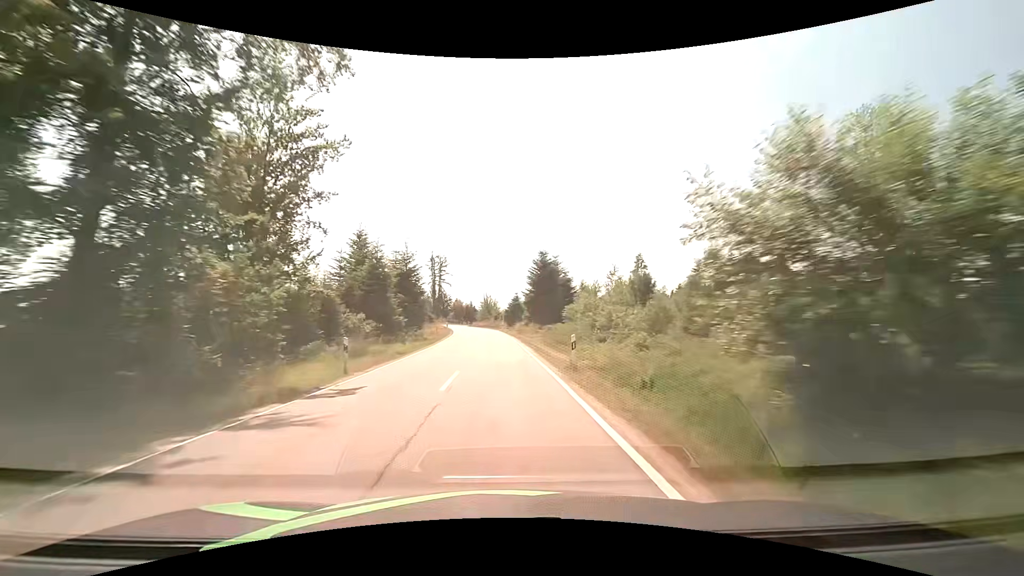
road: tertiary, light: Day
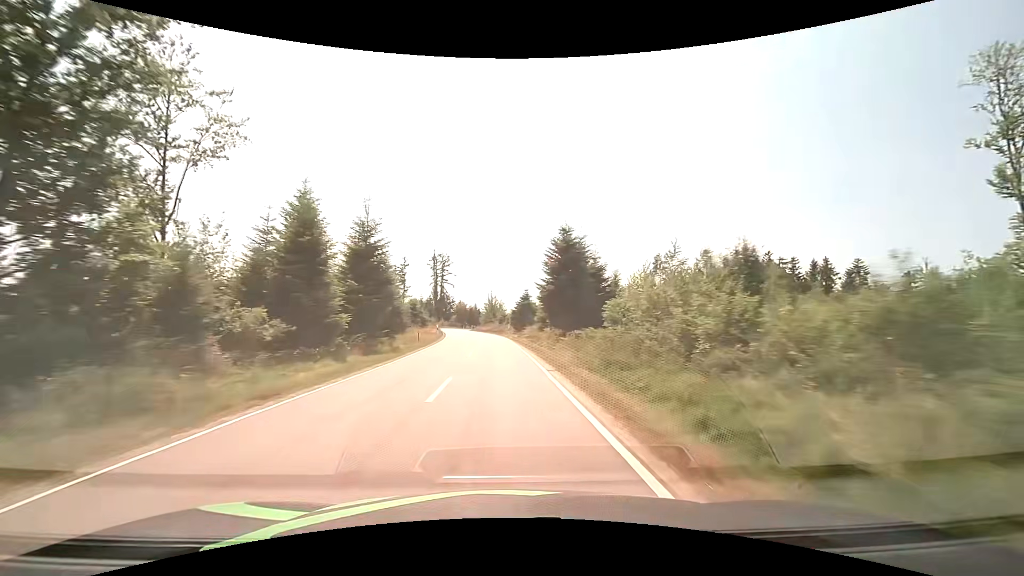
(-0.1, +14.0) m; -1°
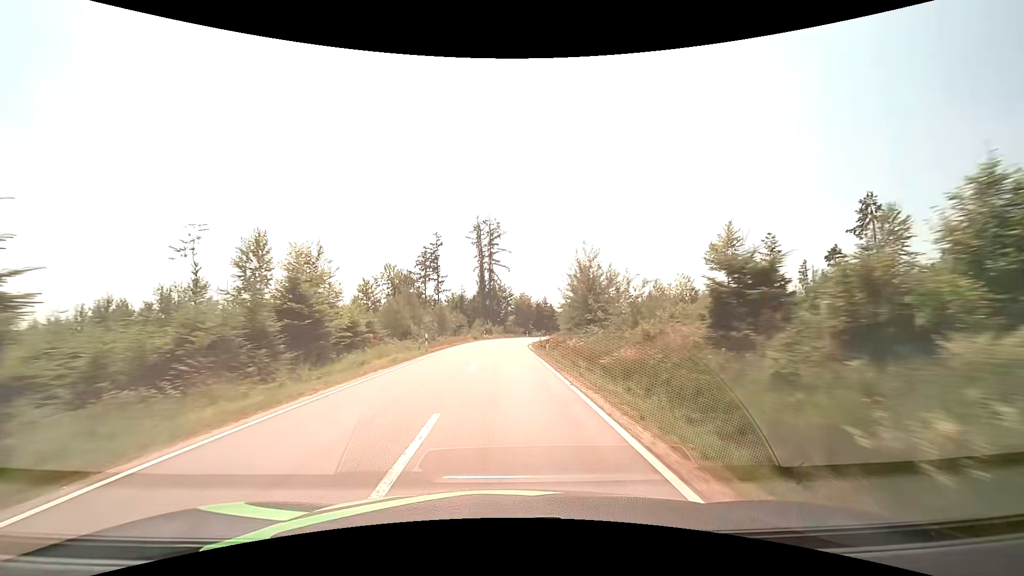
(-4.5, +68.8) m; -8°
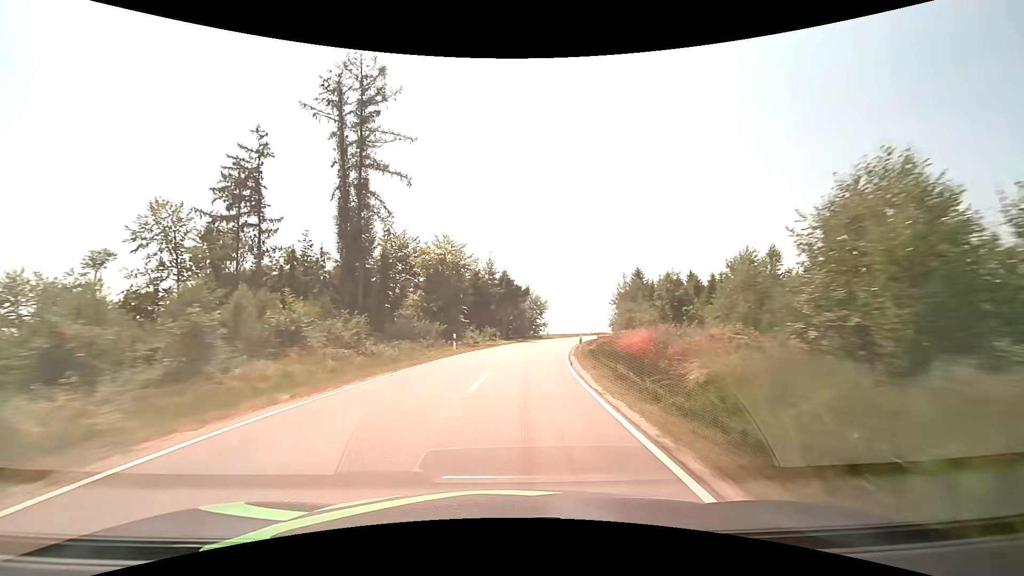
(+1.6, +67.4) m; +8°
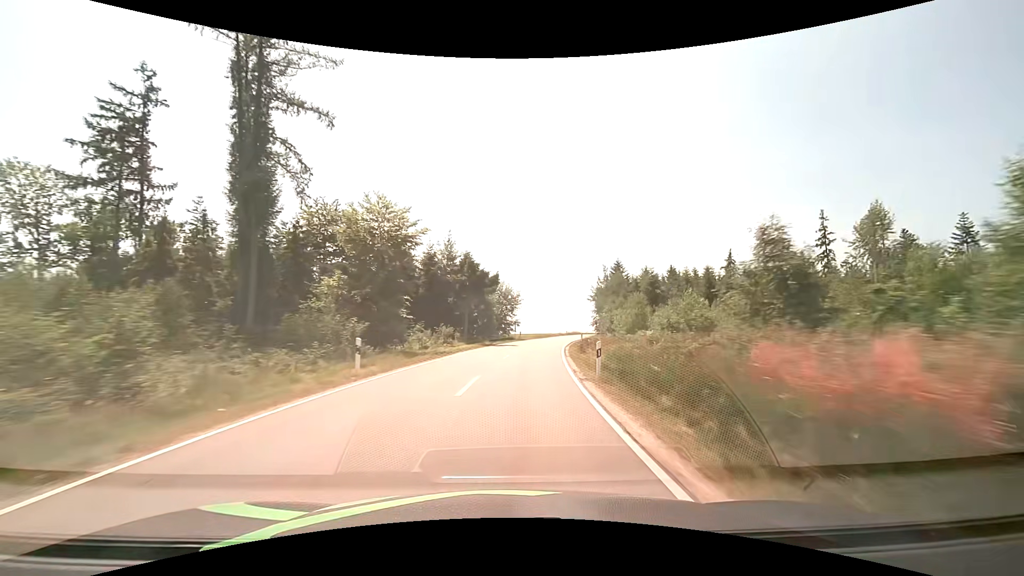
(+0.4, +13.1) m; +4°
(0, +10) (+1, +20) (+2, +30) (+3, +40) (+5, +50) (+7, +60) (+9, +69) (+11, +79) (+14, +89) (+16, +98) m
